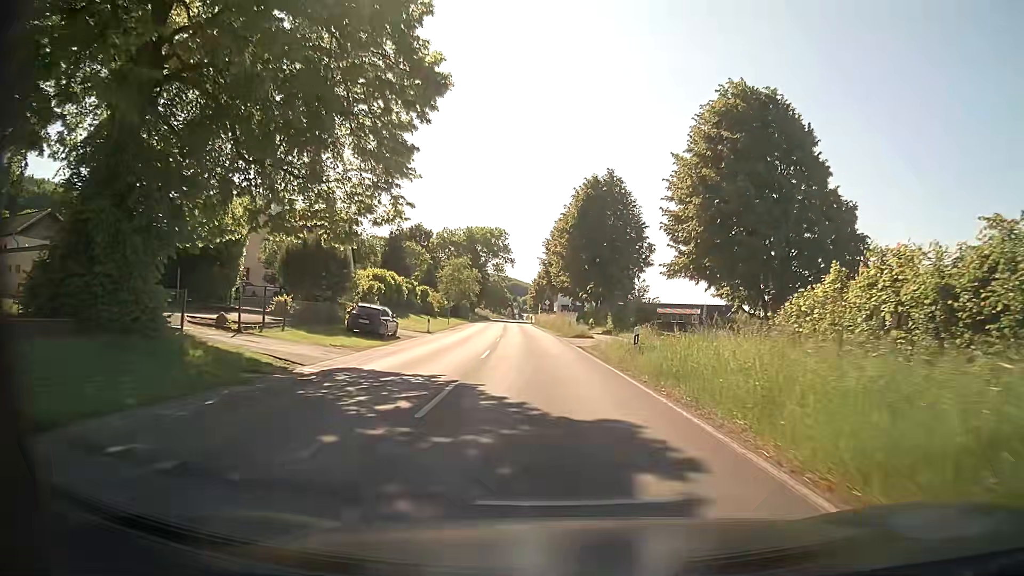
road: secondary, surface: asphalt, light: Day
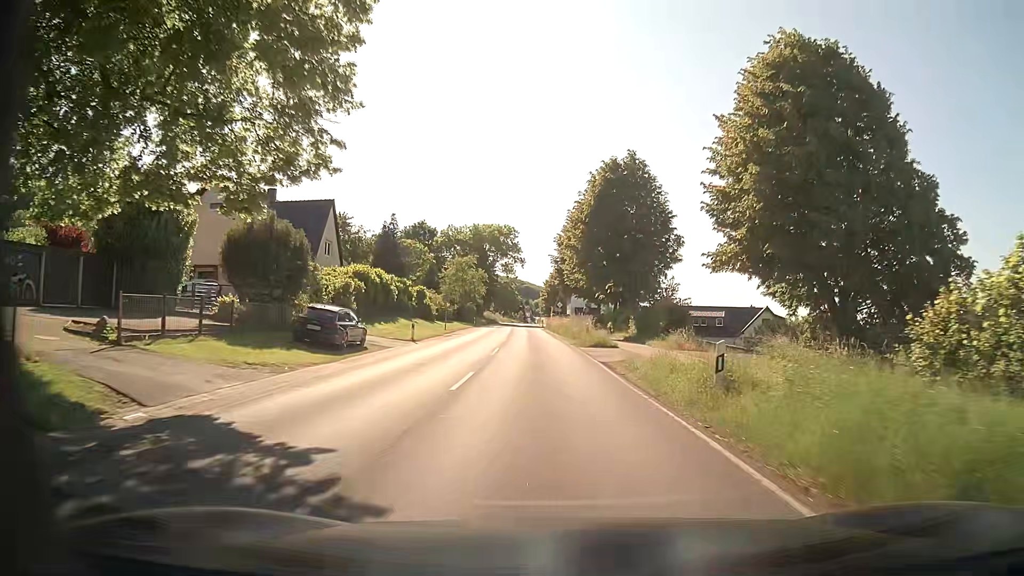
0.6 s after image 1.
(-0.1, +8.1) m; -1°
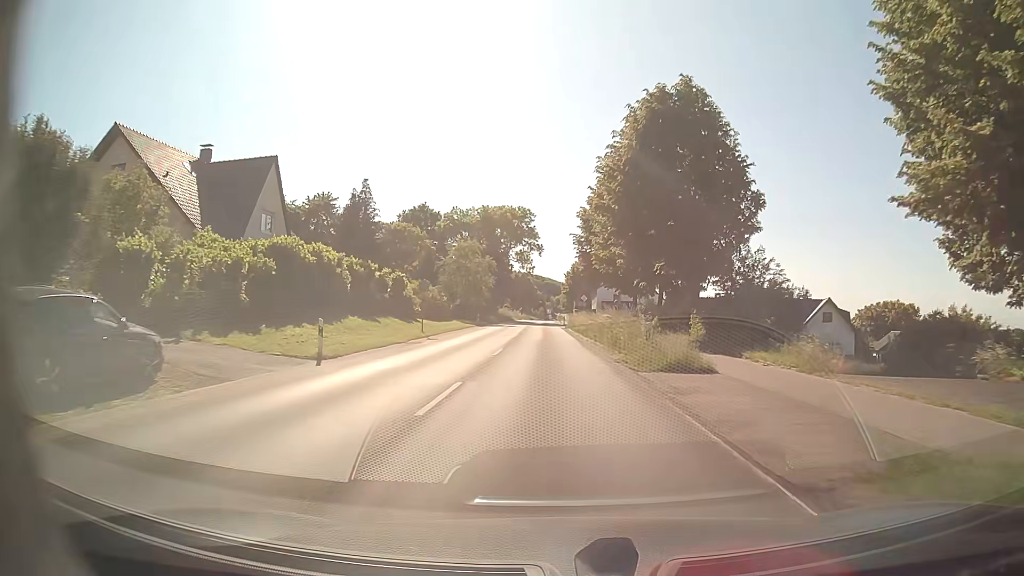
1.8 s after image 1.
(-0.3, +16.2) m; -2°
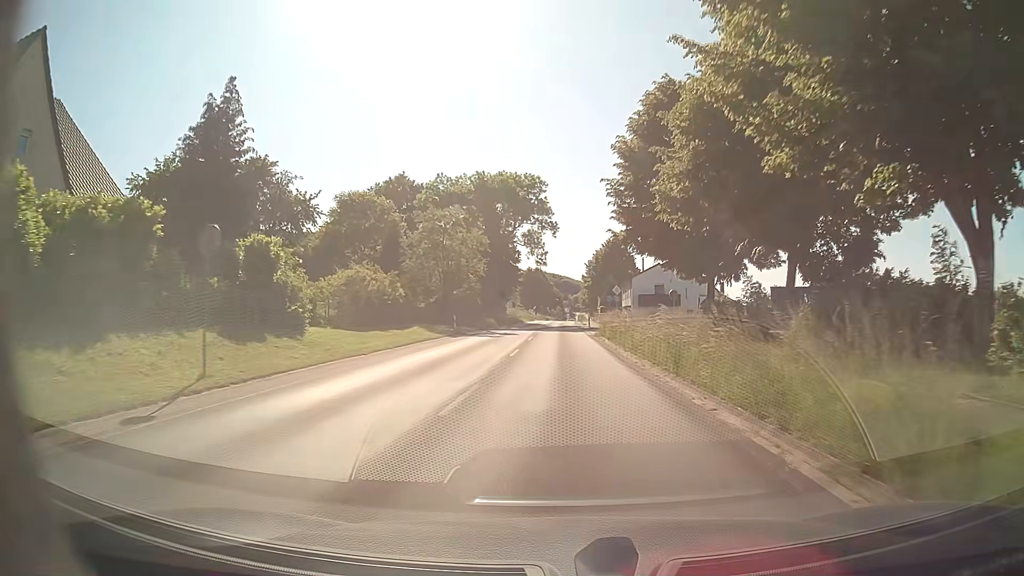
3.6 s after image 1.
(-0.4, +24.3) m; -1°
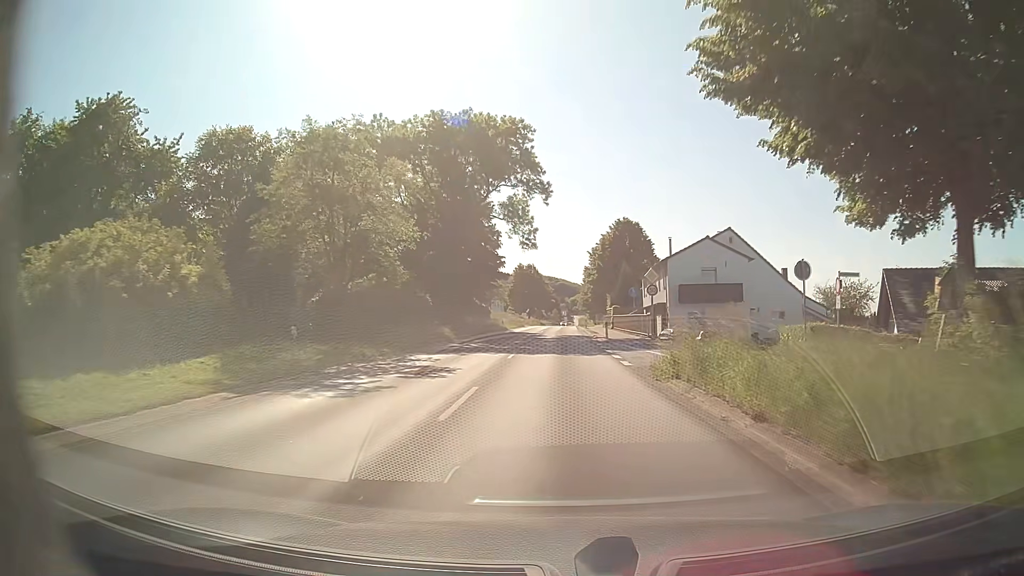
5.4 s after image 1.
(-0.1, +24.3) m; 0°
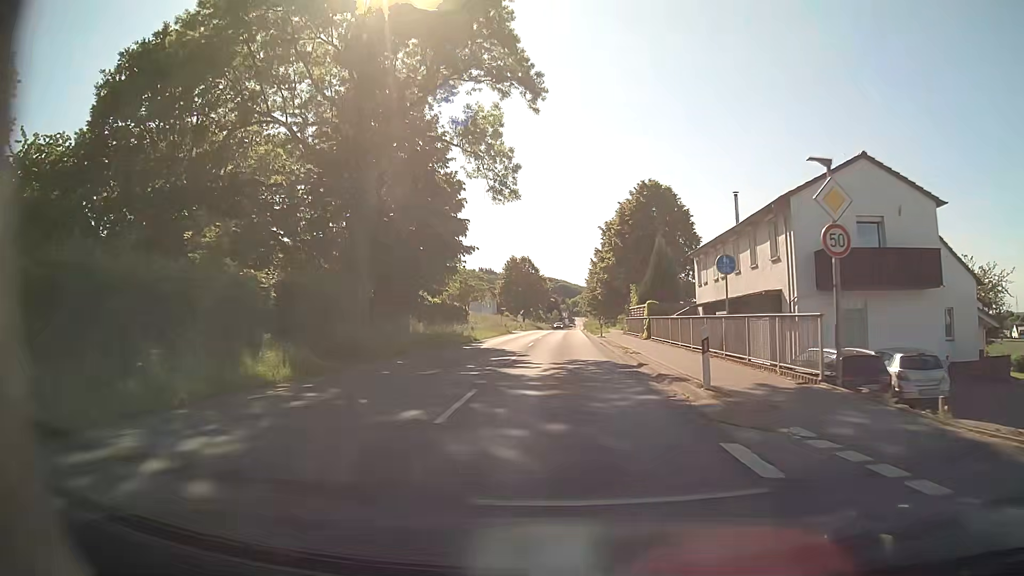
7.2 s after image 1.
(+0.2, +24.3) m; +1°
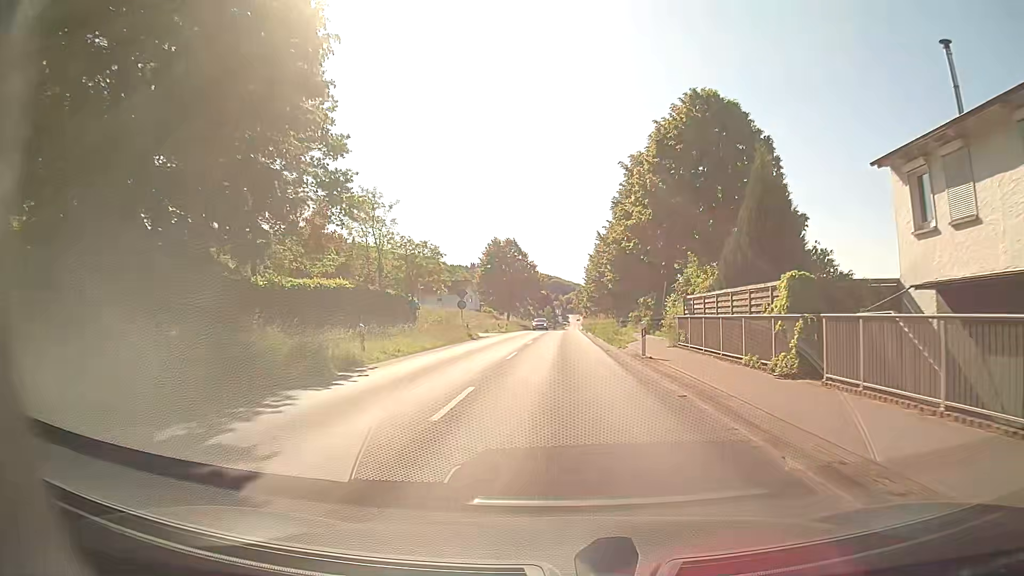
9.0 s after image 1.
(-0.1, +24.2) m; 0°
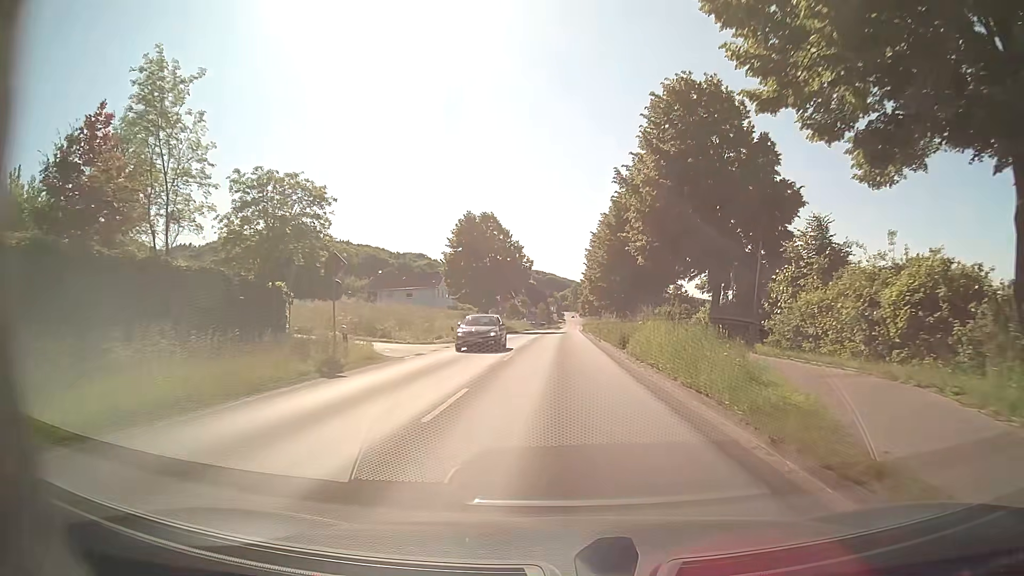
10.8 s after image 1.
(+0.1, +24.3) m; 0°
(0, +10) (0, +20) (0, +30) (0, +40) (0, +50) (0, +60) (0, +70) (+1, +80) (+1, +90) (+1, +100) m
